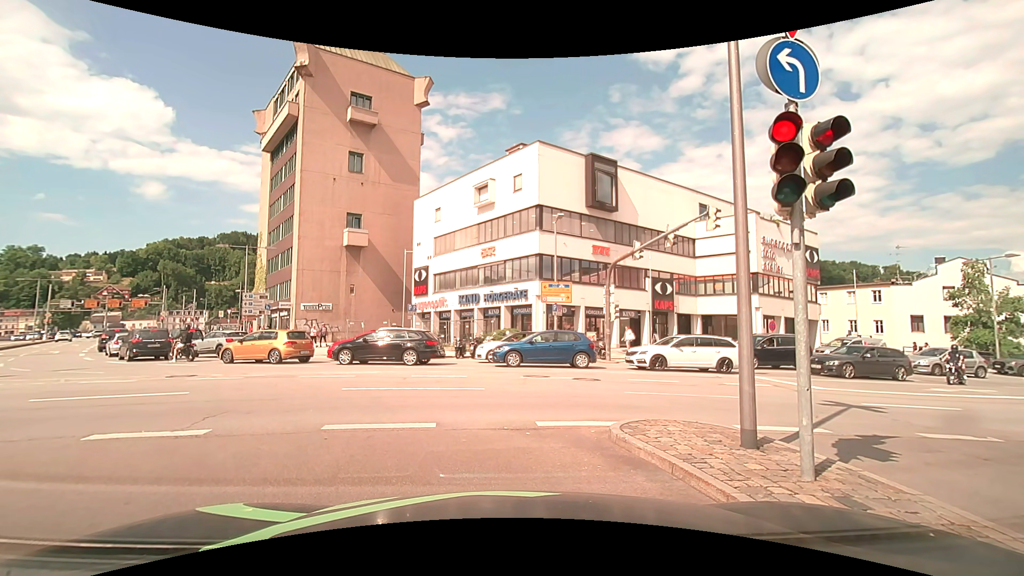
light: Day
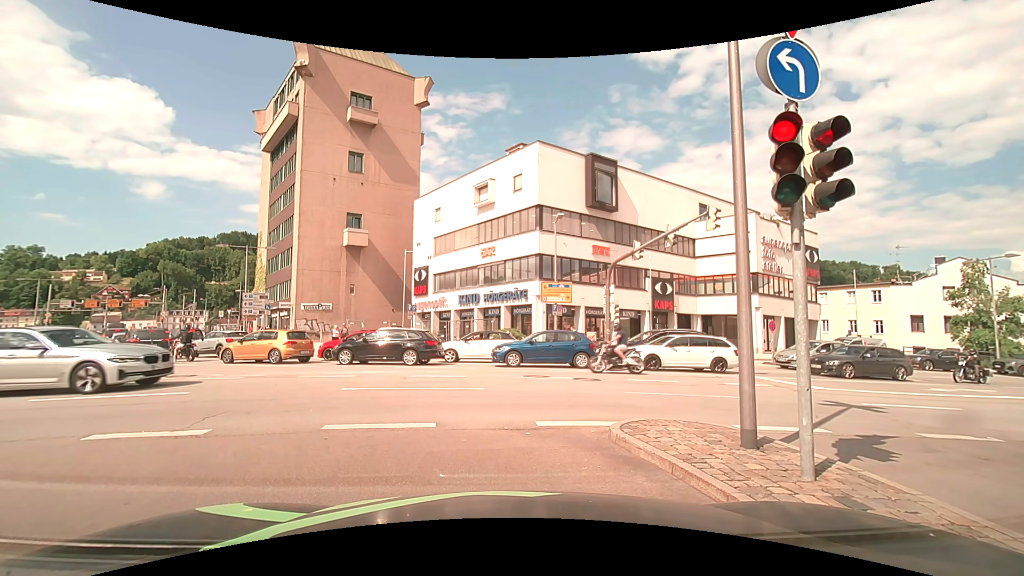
(0.0, 0.0) m; 0°
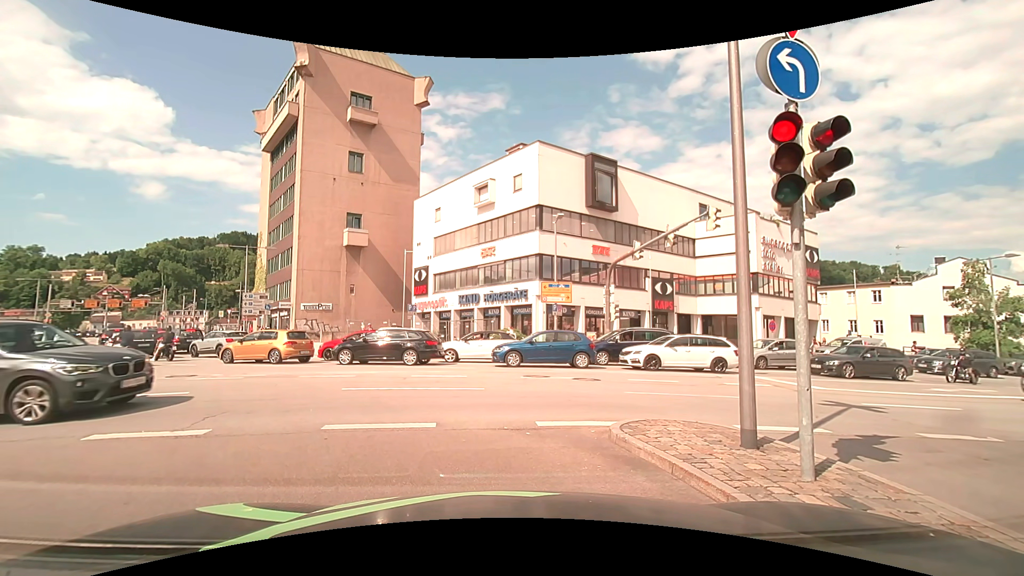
(0.0, 0.0) m; 0°
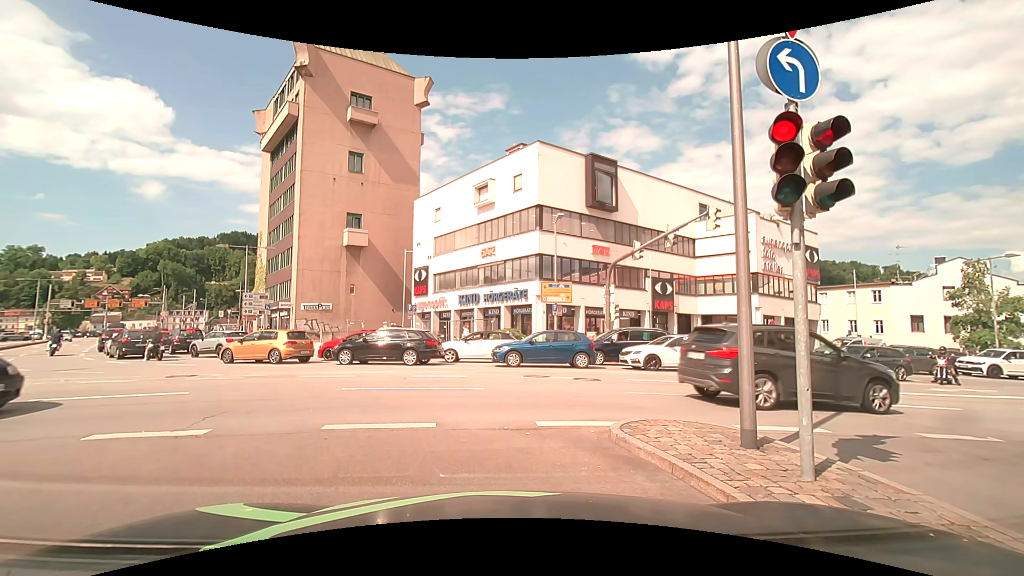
(0.0, 0.0) m; 0°
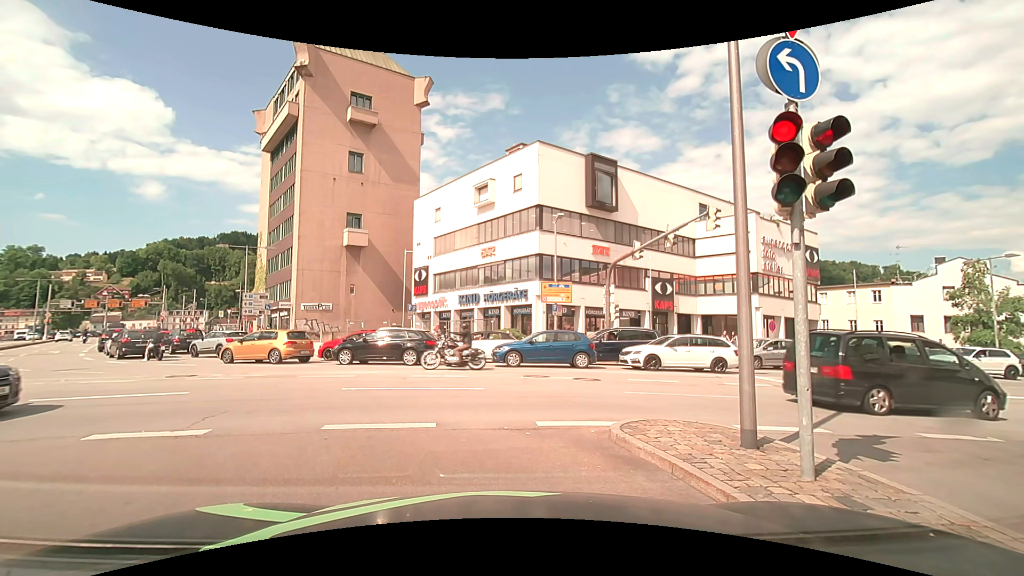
(0.0, 0.0) m; 0°
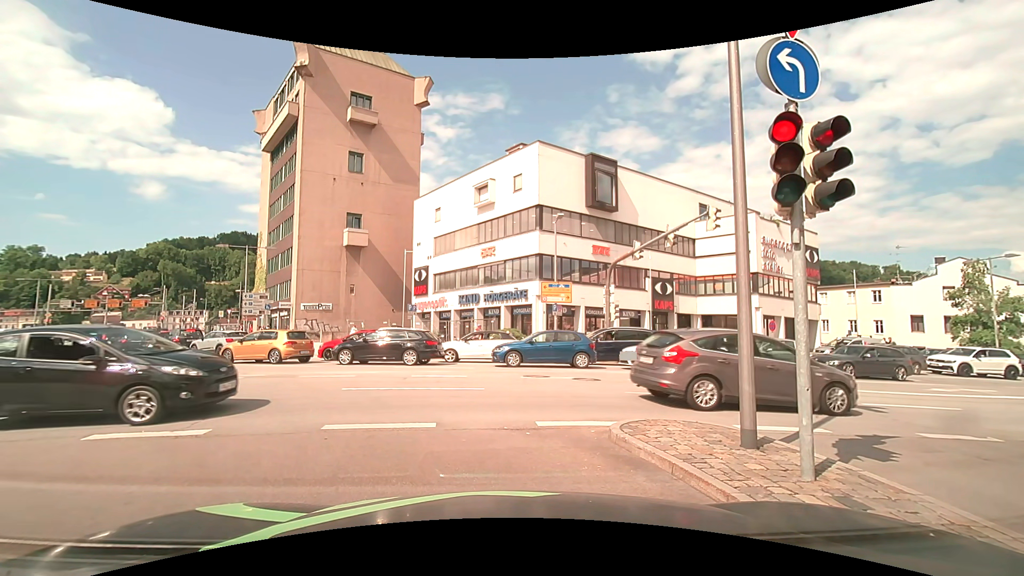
(0.0, 0.0) m; 0°
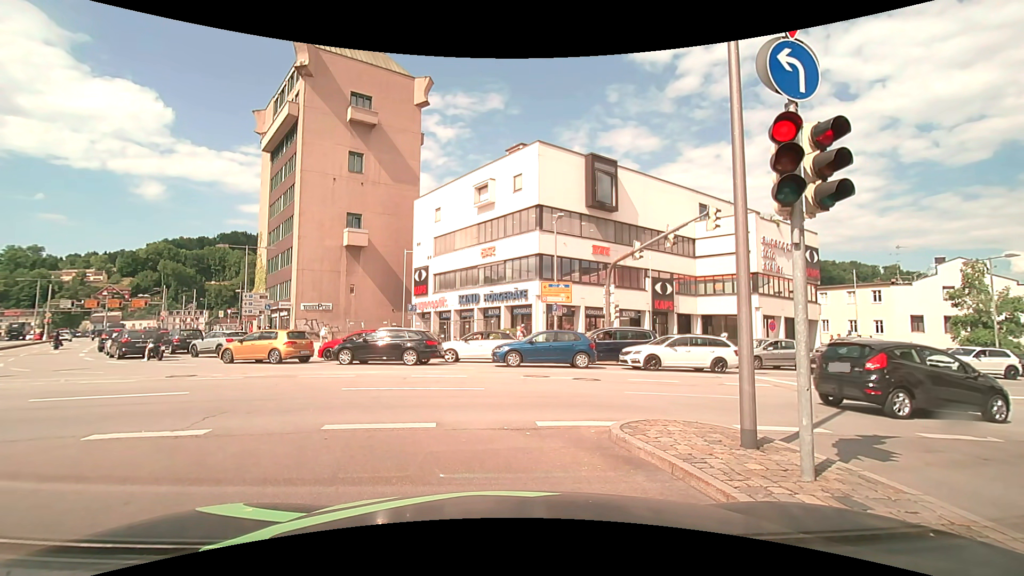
(0.0, 0.0) m; 0°
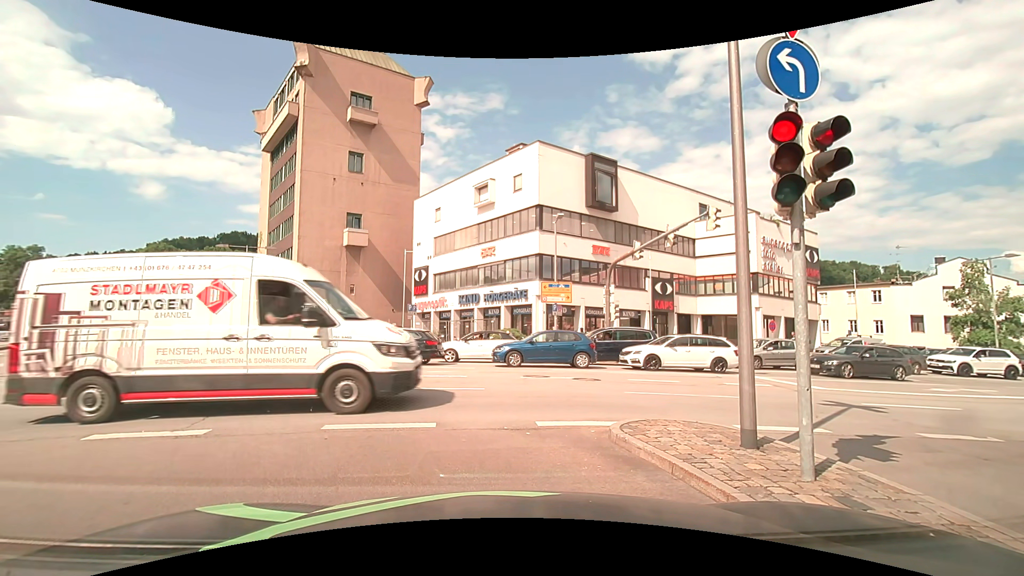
(0.0, 0.0) m; 0°
